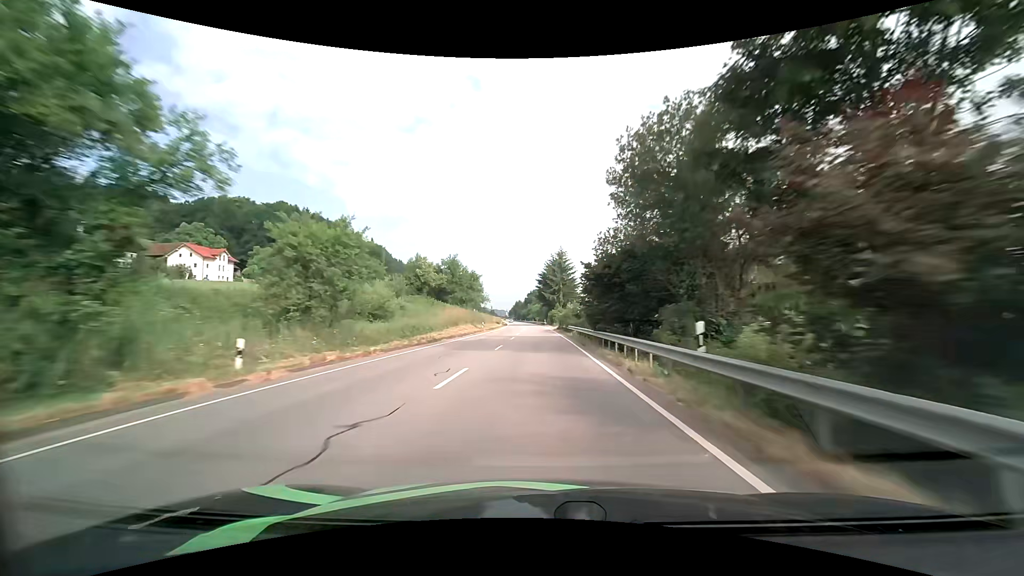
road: primary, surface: asphalt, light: Day
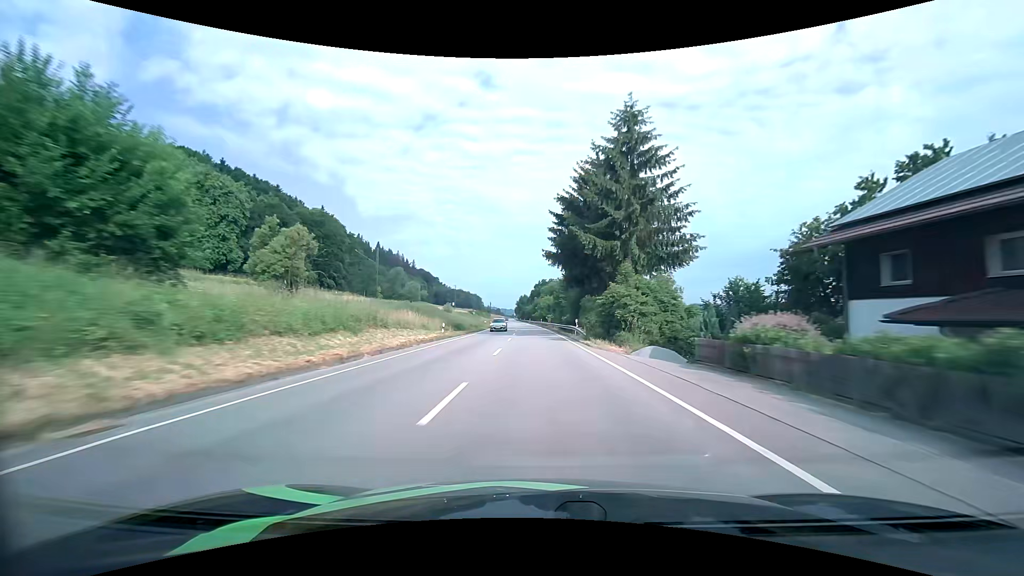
(-0.8, +76.8) m; -1°
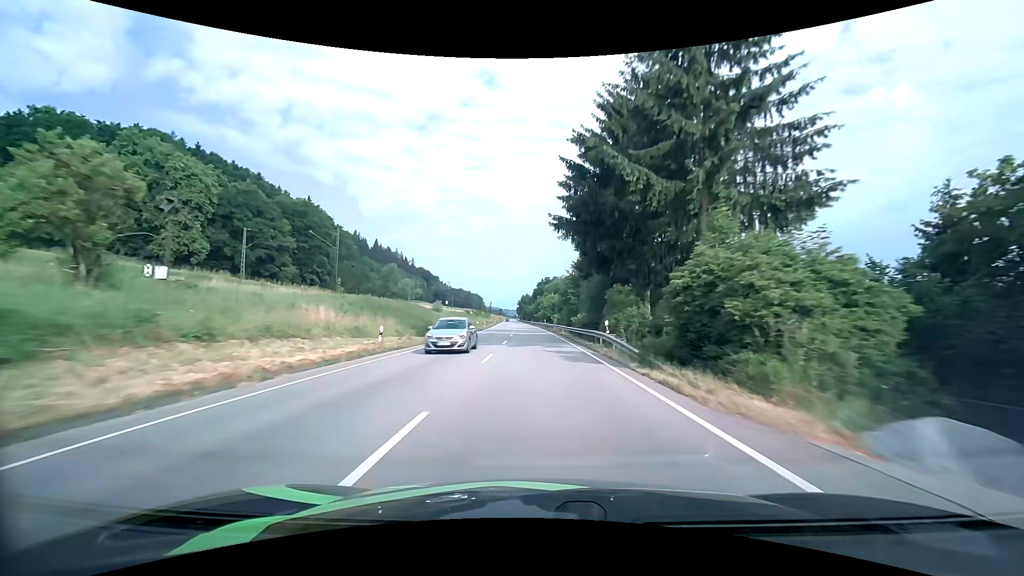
(-0.1, +15.5) m; 0°
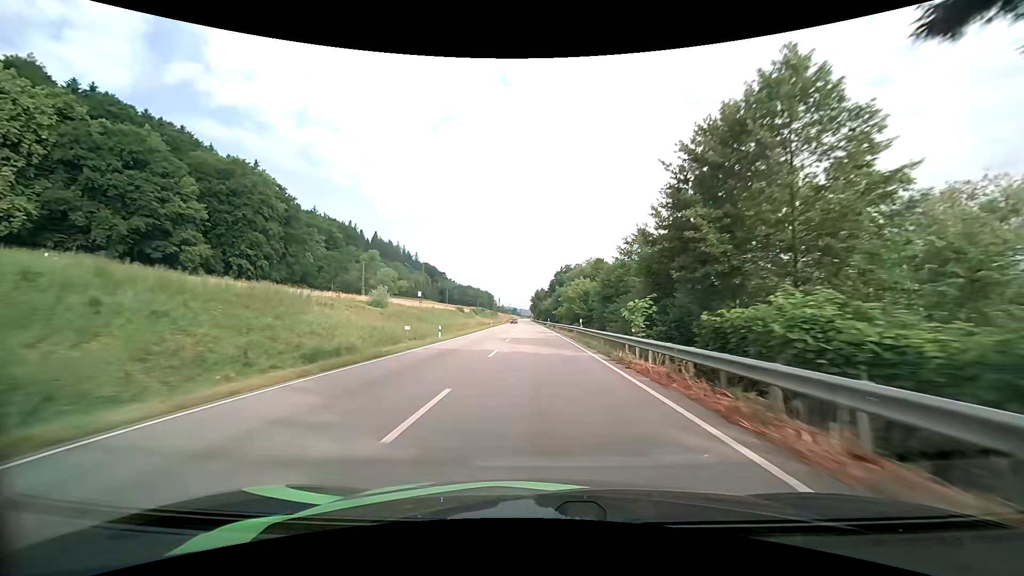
(-0.7, +46.8) m; -2°
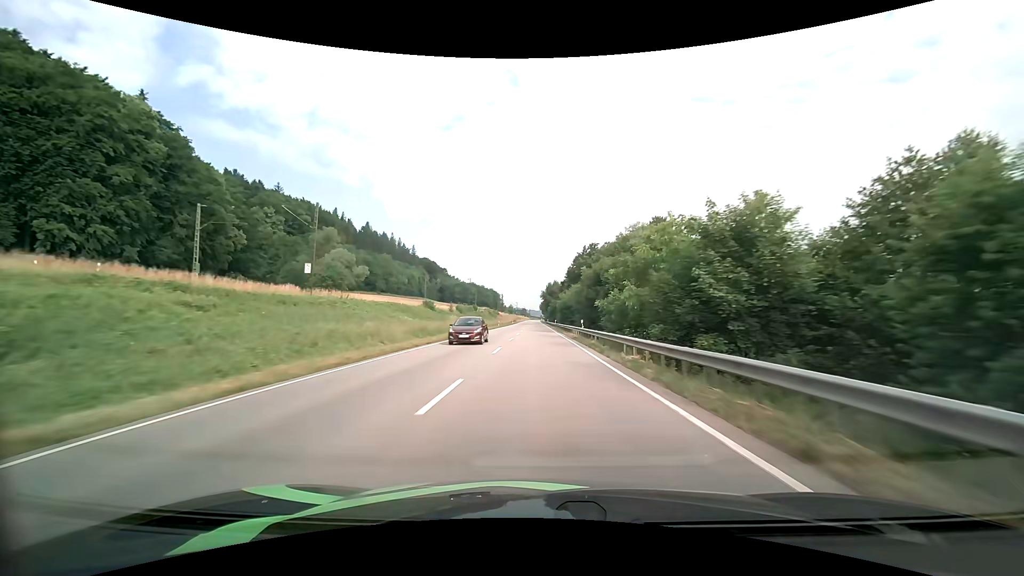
(-0.2, +47.6) m; -1°
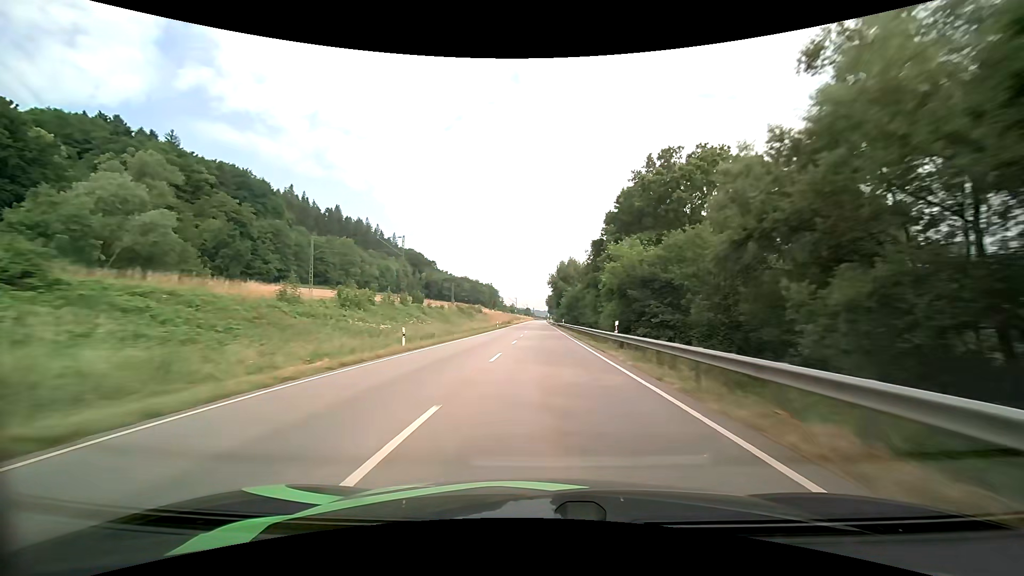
(-0.2, +64.8) m; -1°
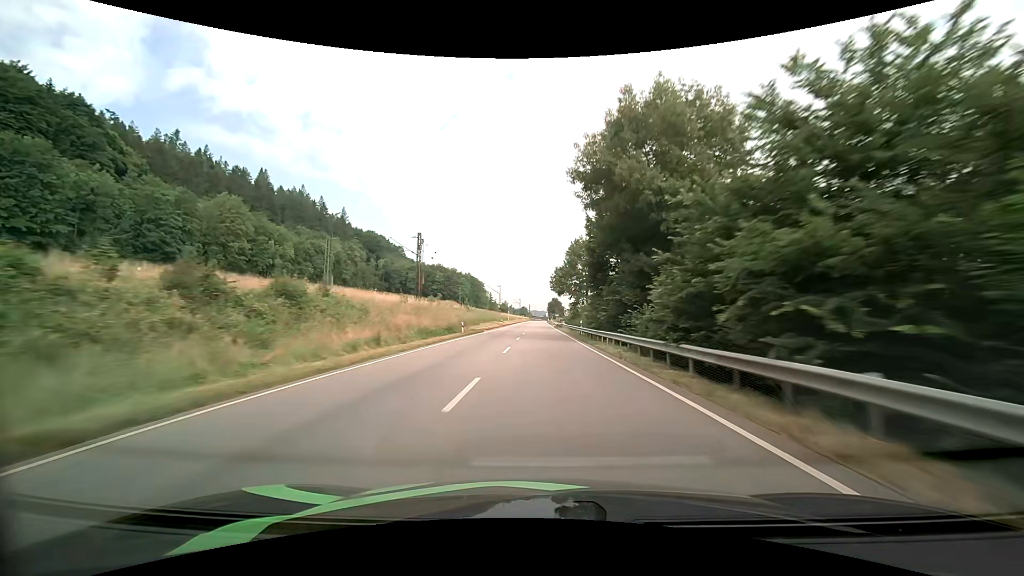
(+0.5, +82.2) m; +1°
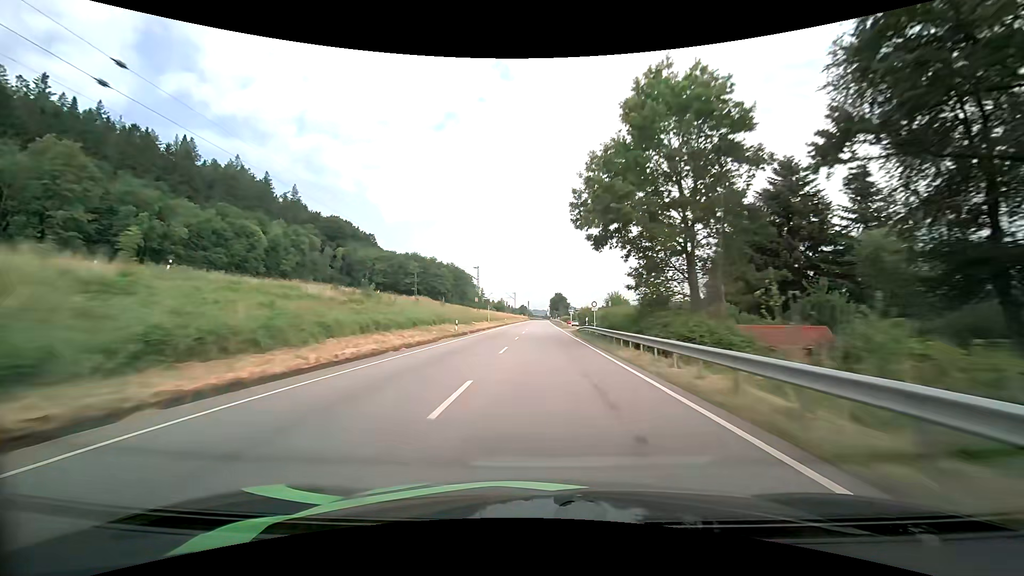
(0.0, +49.6) m; 0°
(0, +10) (0, +20) (0, +30) (0, +40) (0, +50) (0, +60) (0, +70) (0, +80) (0, +90) (0, +100) m
